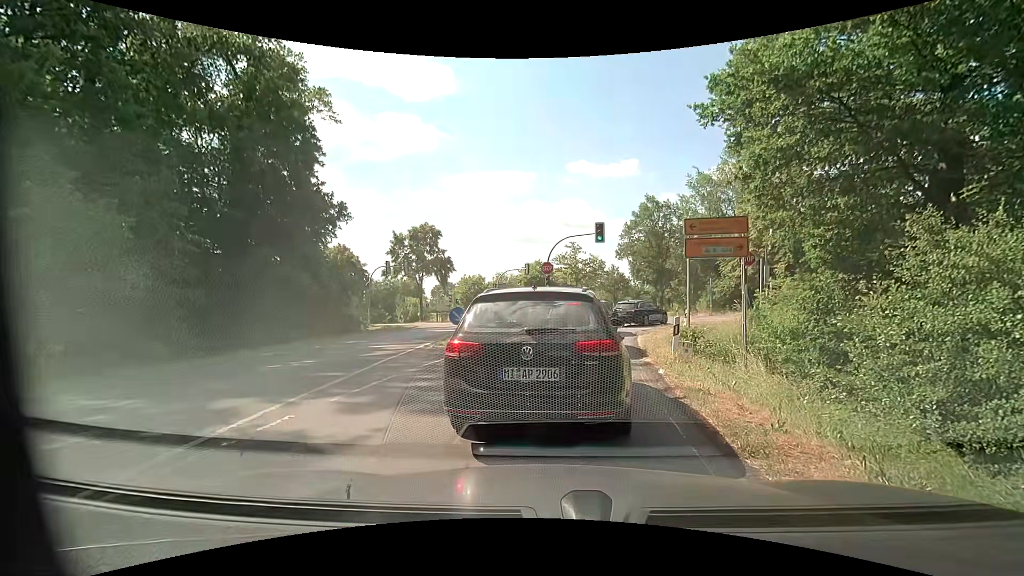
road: primary_link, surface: asphalt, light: Day
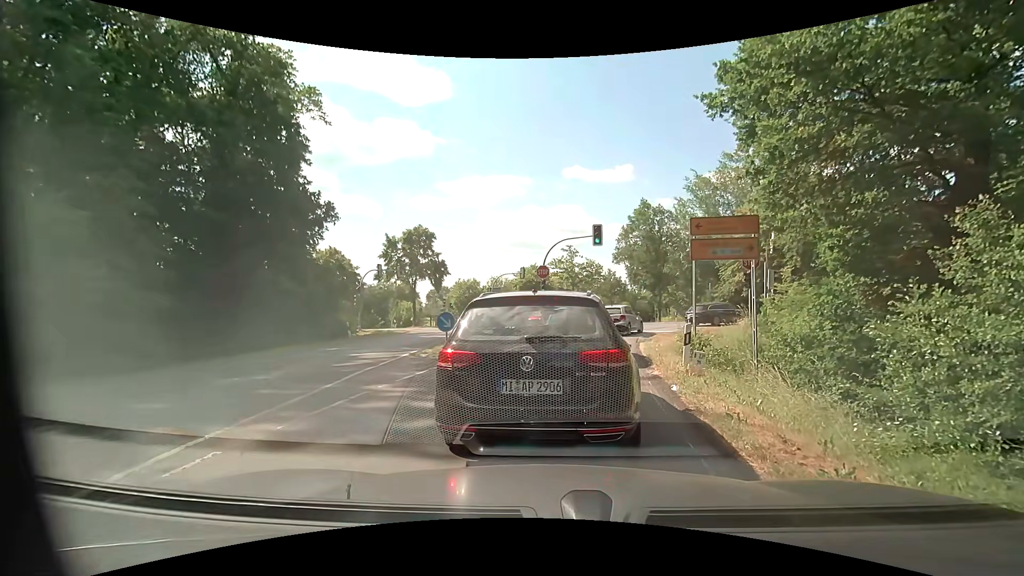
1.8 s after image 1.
(0.0, +1.3) m; 0°
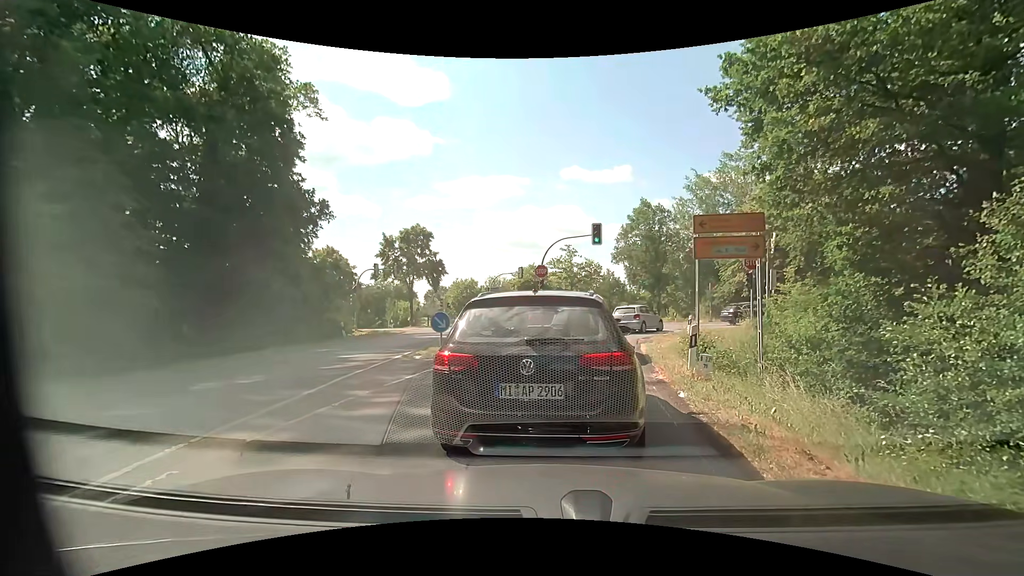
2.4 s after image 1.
(0.0, +0.5) m; 0°
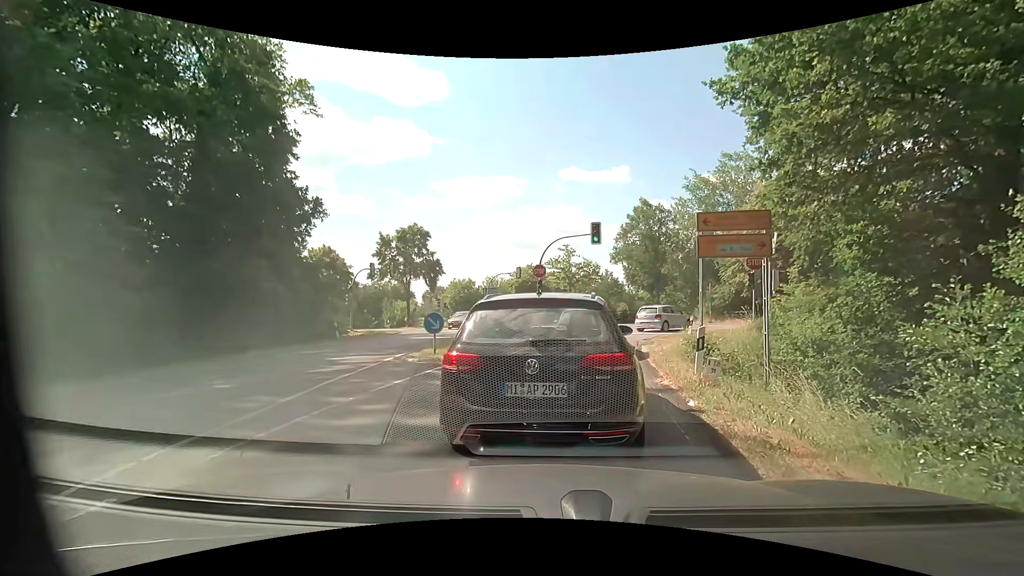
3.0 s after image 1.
(0.0, +0.6) m; 0°
